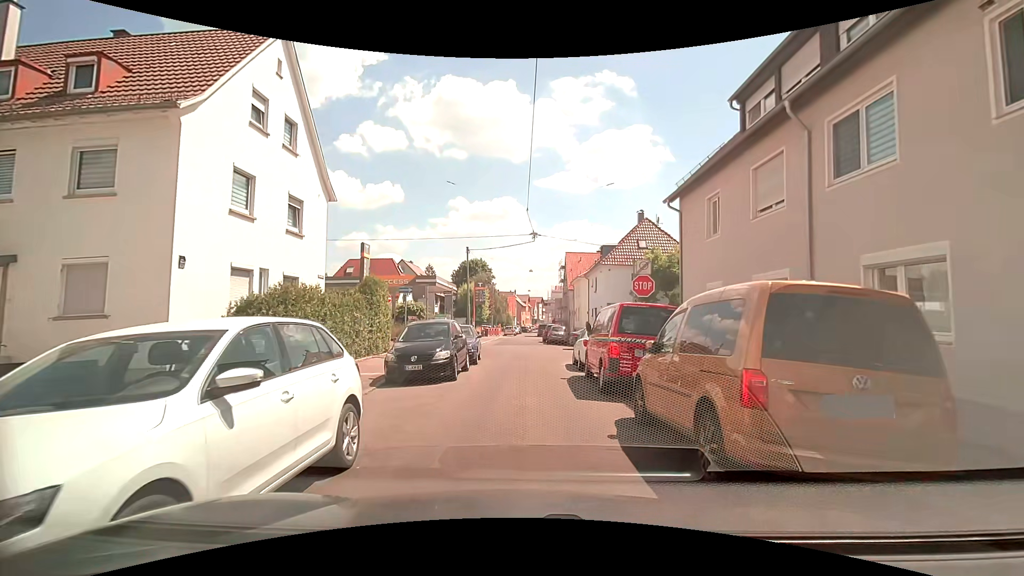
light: Day
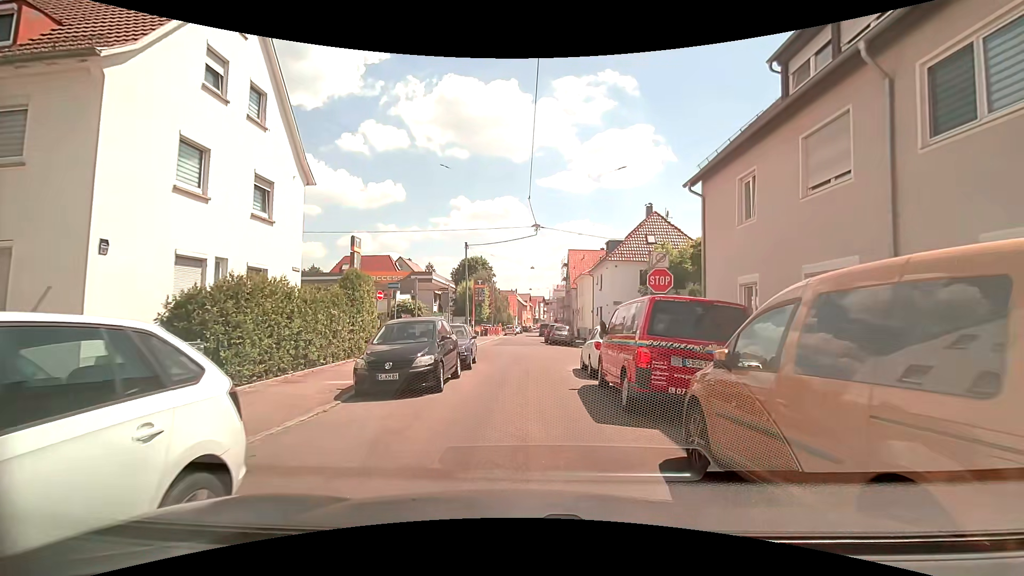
(+0.1, +2.3) m; +2°
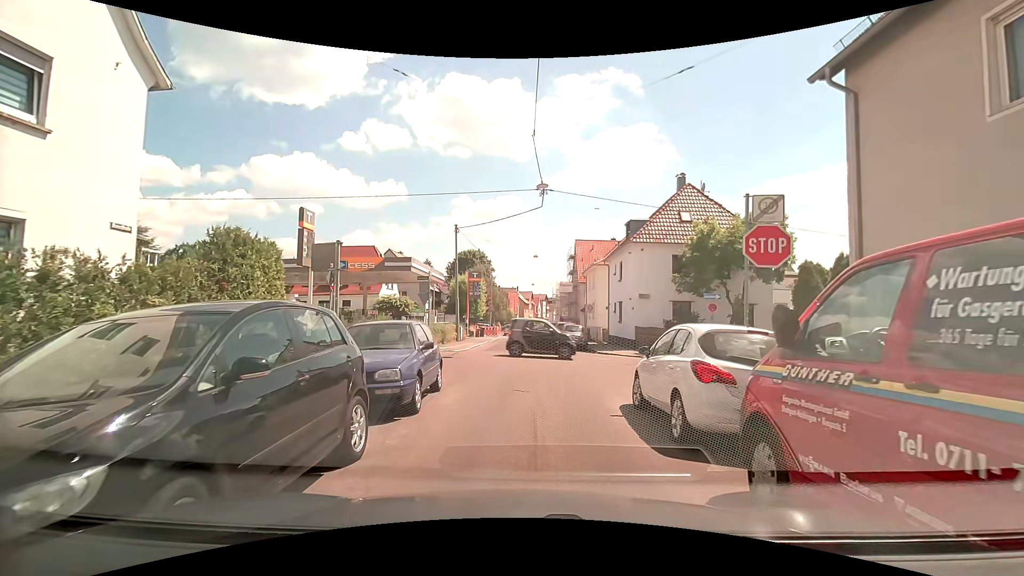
(-0.1, +7.7) m; -1°
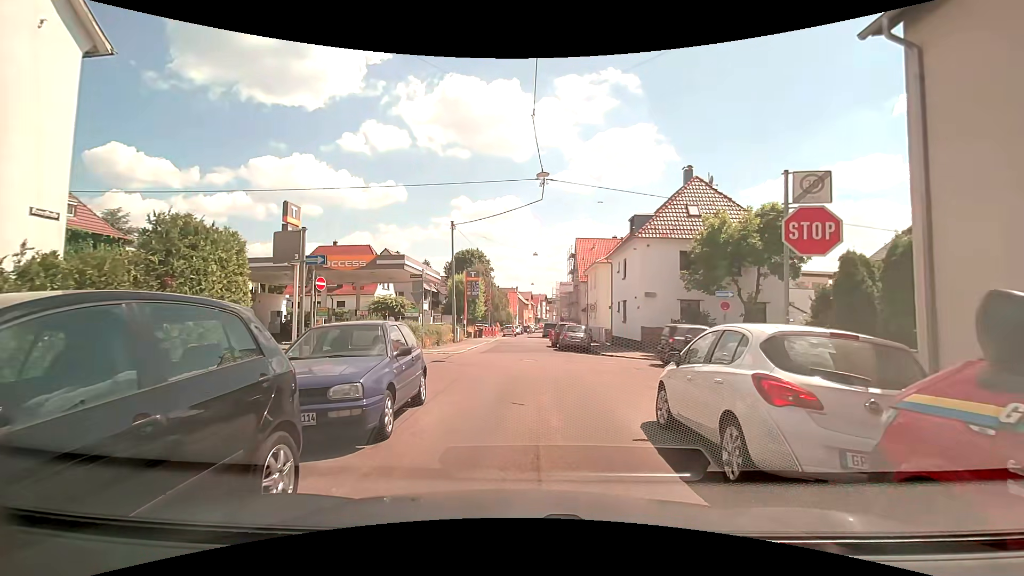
(0.0, +1.6) m; -1°
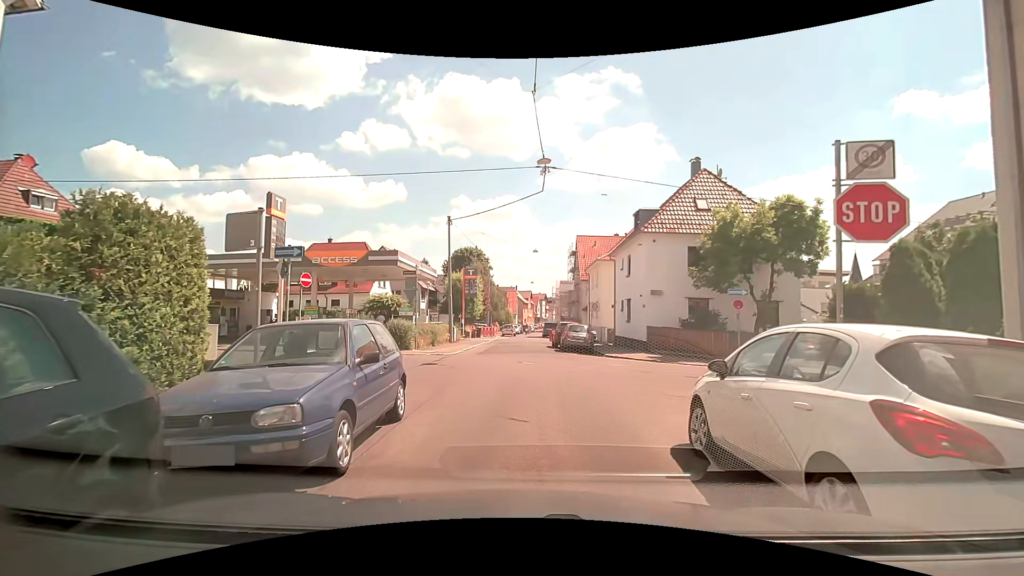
(0.0, +1.4) m; +1°
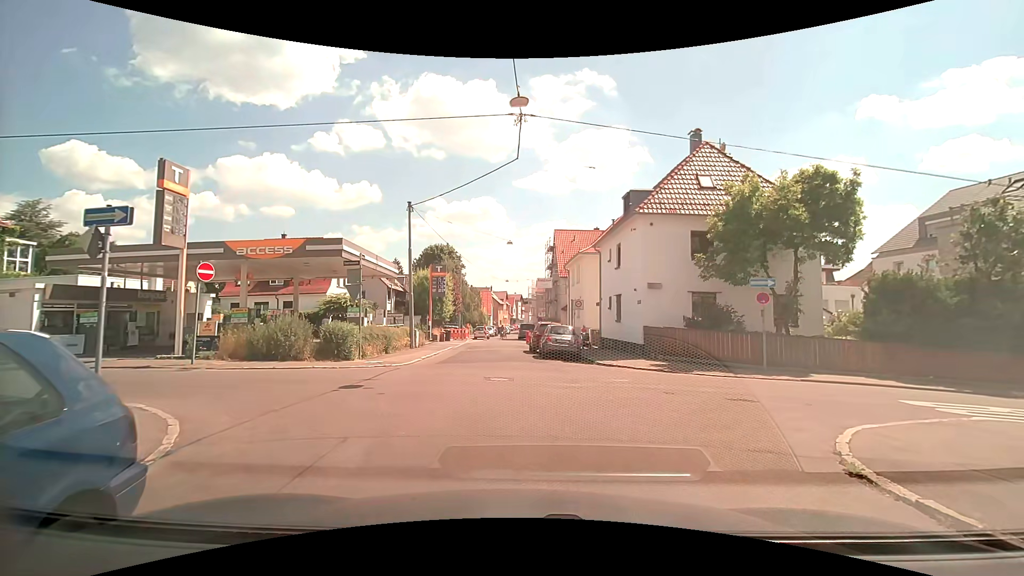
(+0.1, +4.7) m; +3°
